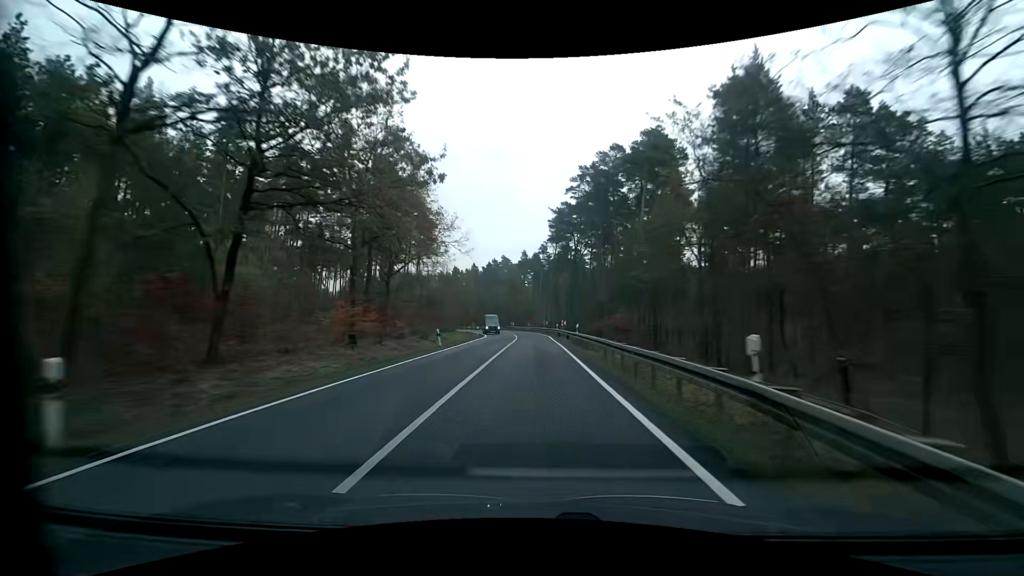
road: primary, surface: asphalt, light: Day
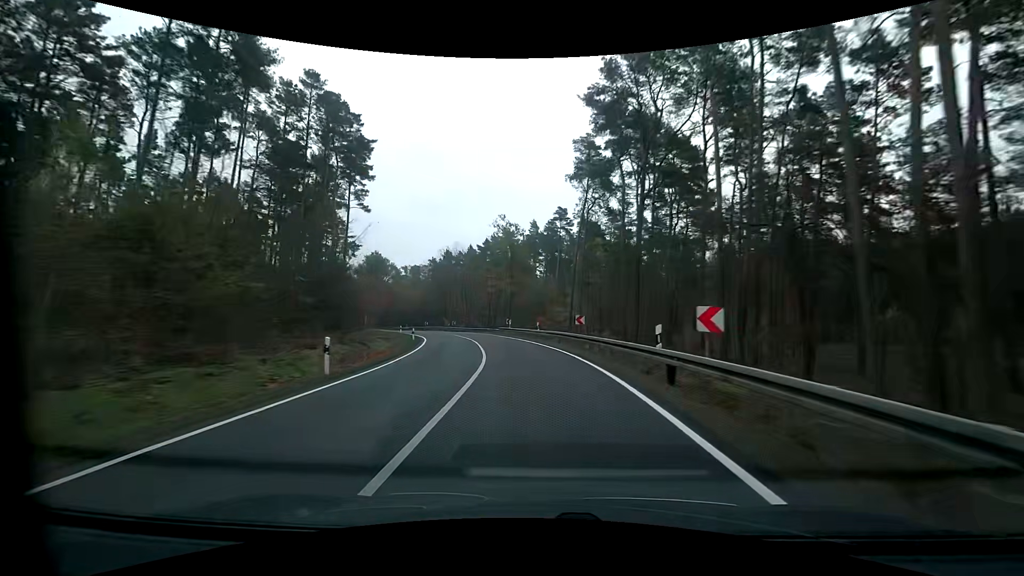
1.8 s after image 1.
(-0.4, +41.8) m; -1°
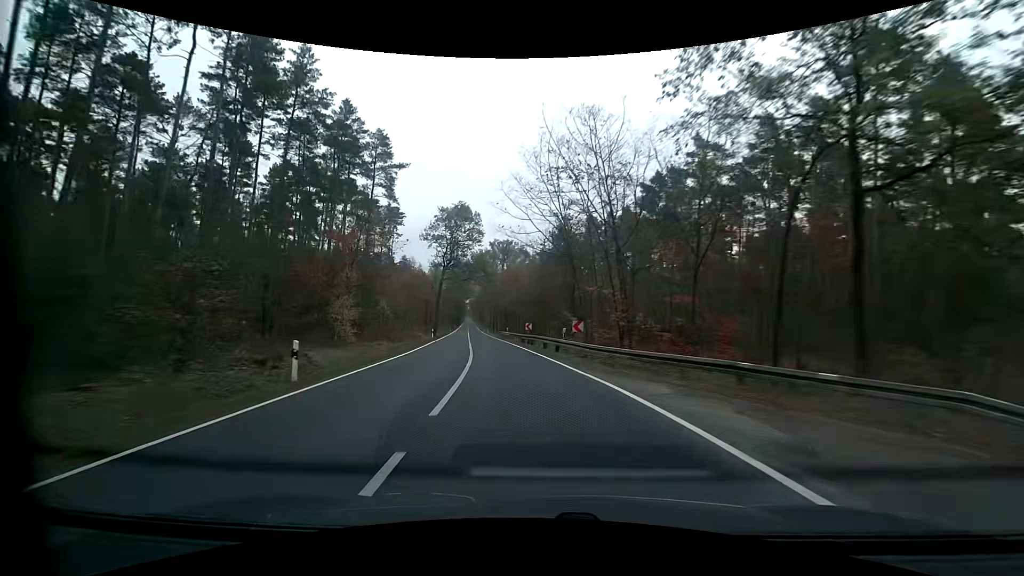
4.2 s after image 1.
(-7.3, +51.7) m; -18°
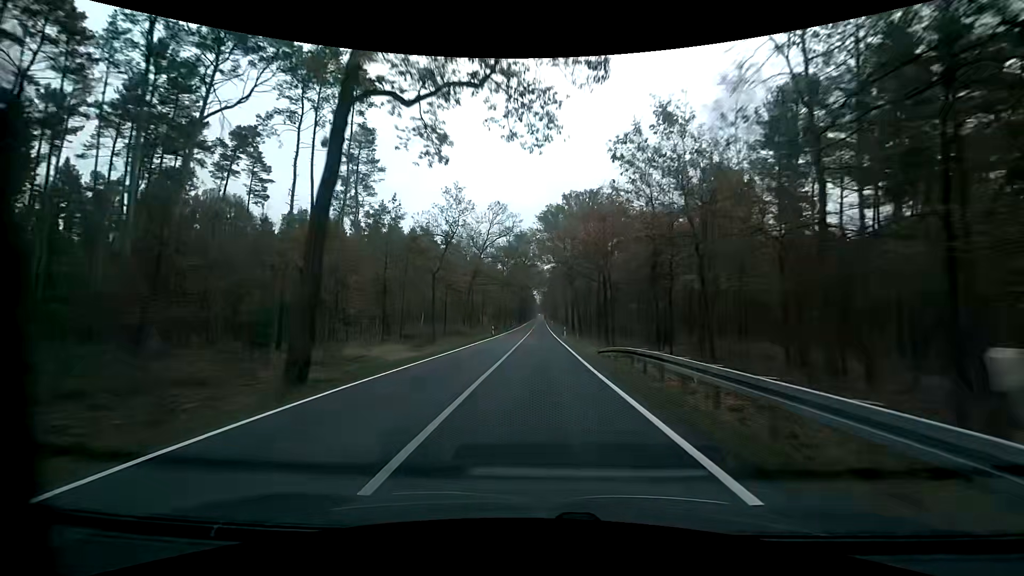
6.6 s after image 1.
(-5.4, +52.4) m; -8°
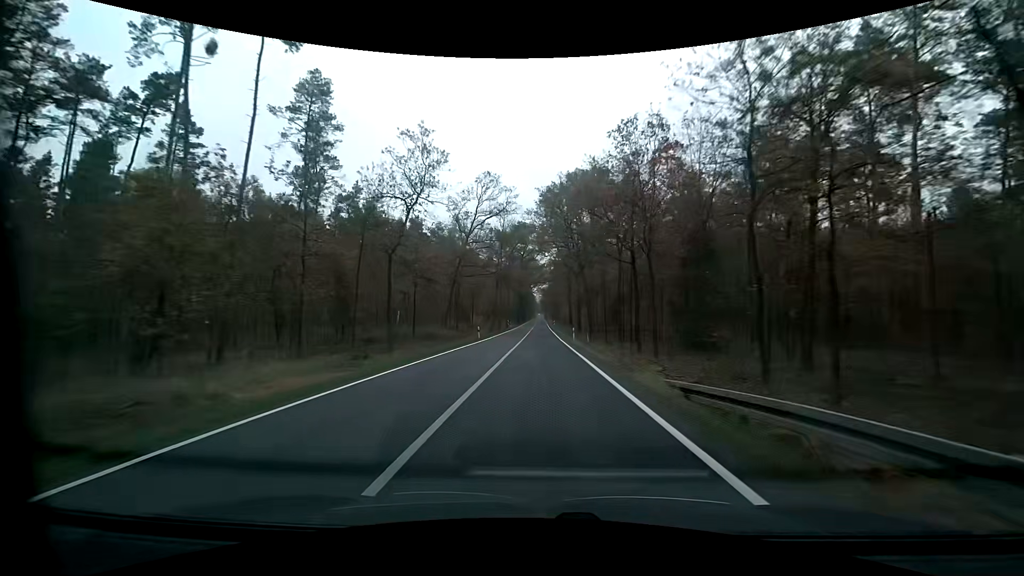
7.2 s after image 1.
(0.0, +13.7) m; 0°
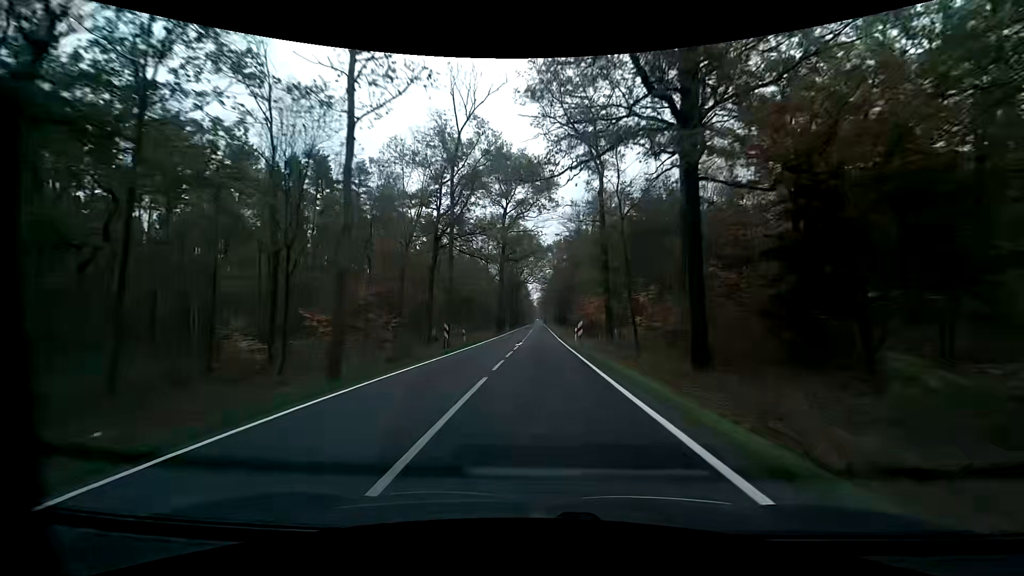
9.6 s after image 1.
(+0.3, +57.1) m; 0°
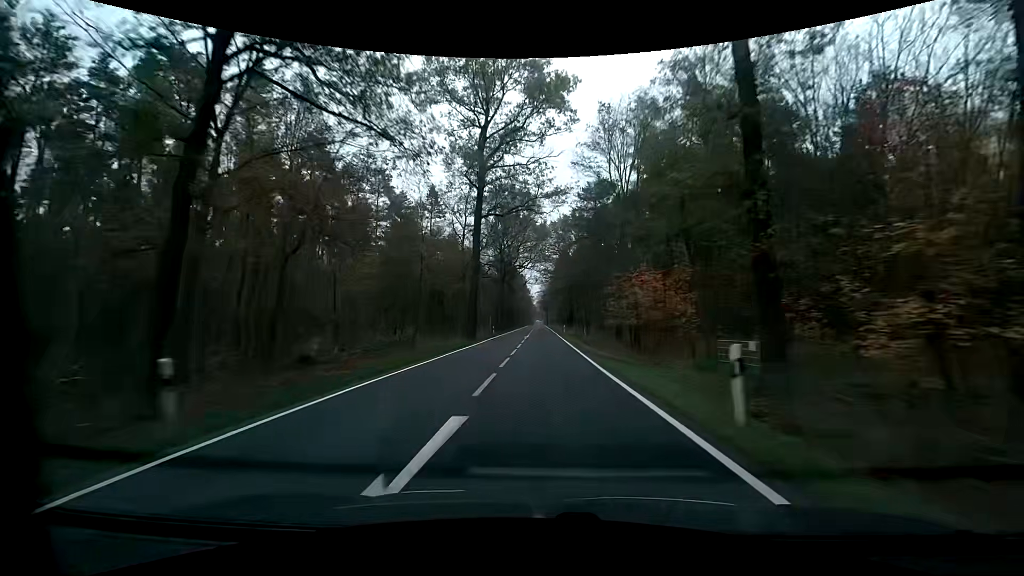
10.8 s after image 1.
(0.0, +29.7) m; +1°
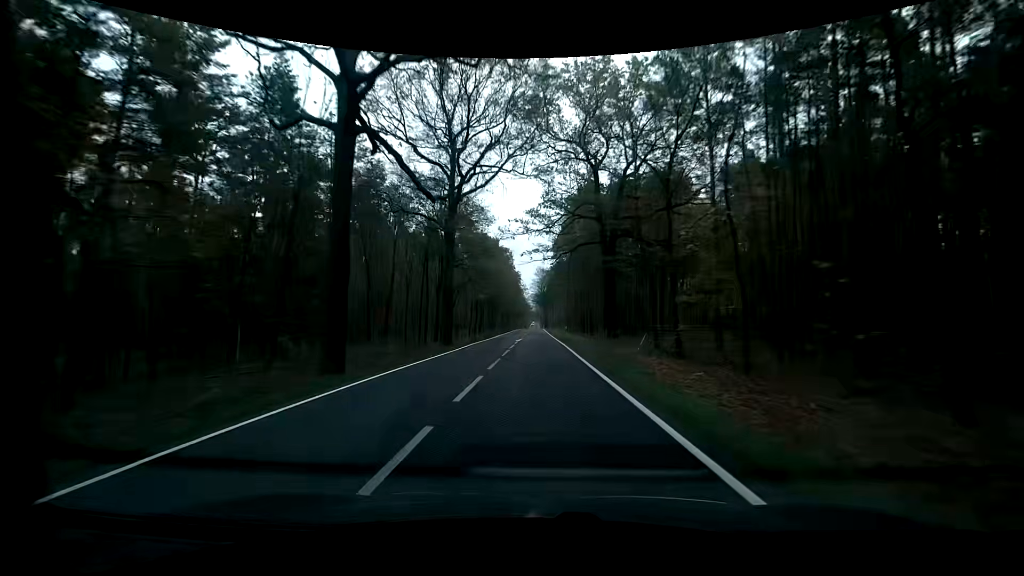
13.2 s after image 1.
(-0.2, +61.1) m; 0°
(0, +10) (0, +20) (0, +30) (0, +40) (0, +50) (0, +60) (0, +70) (-1, +80) (-1, +90) (-1, +100) m
